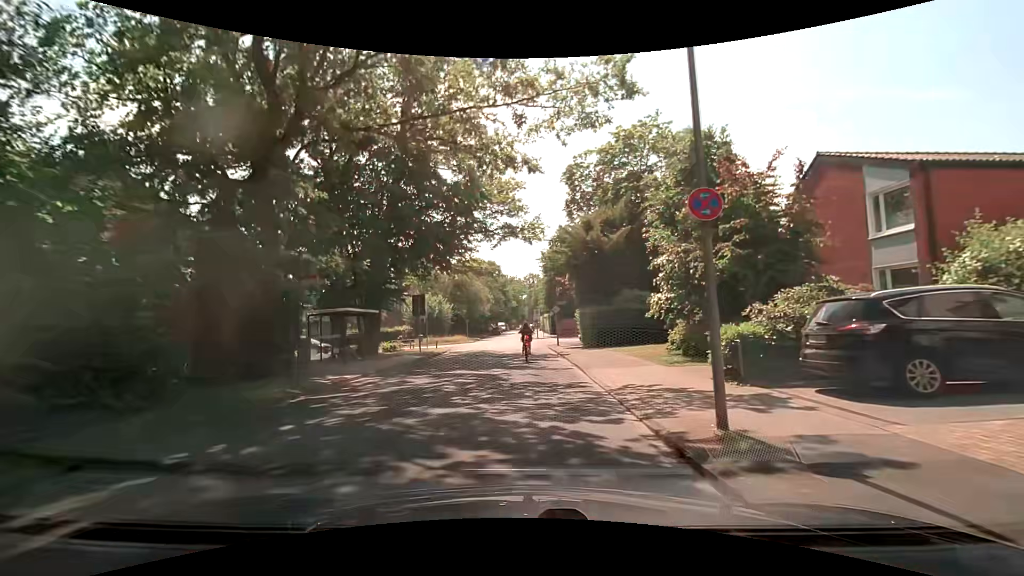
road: residential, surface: asphalt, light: Day
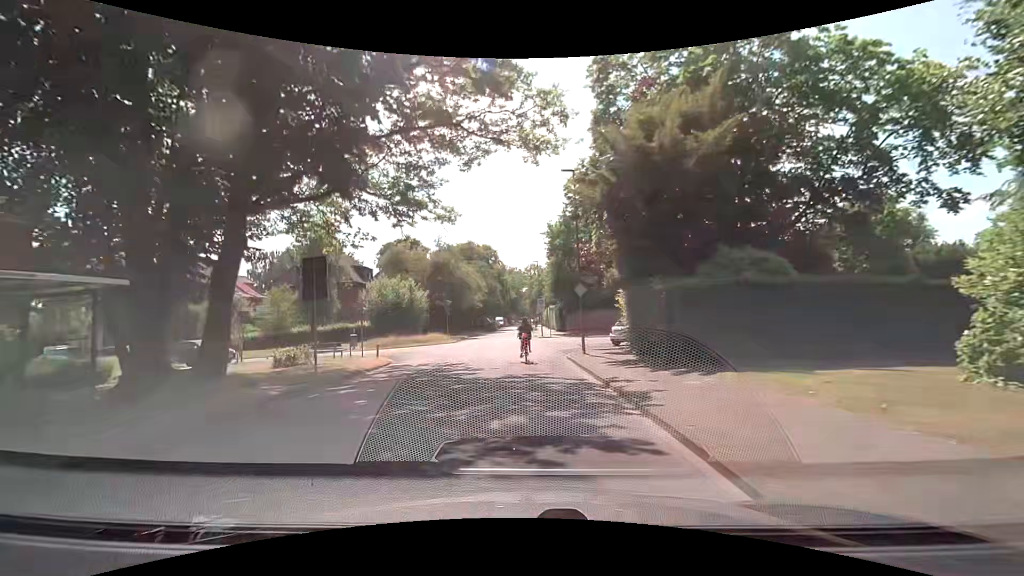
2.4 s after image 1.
(+0.2, +15.4) m; -1°
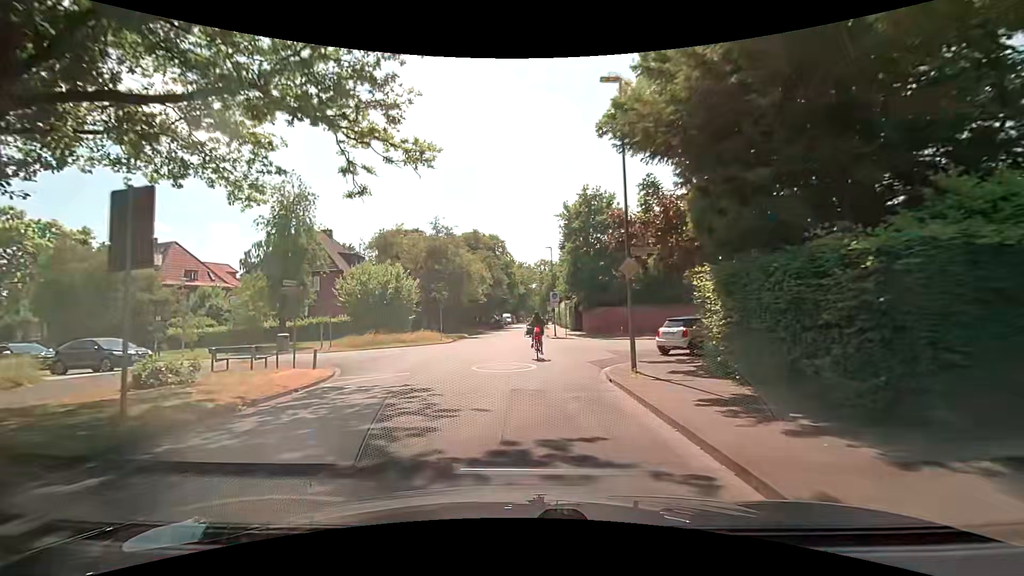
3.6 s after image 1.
(0.0, +7.7) m; -1°
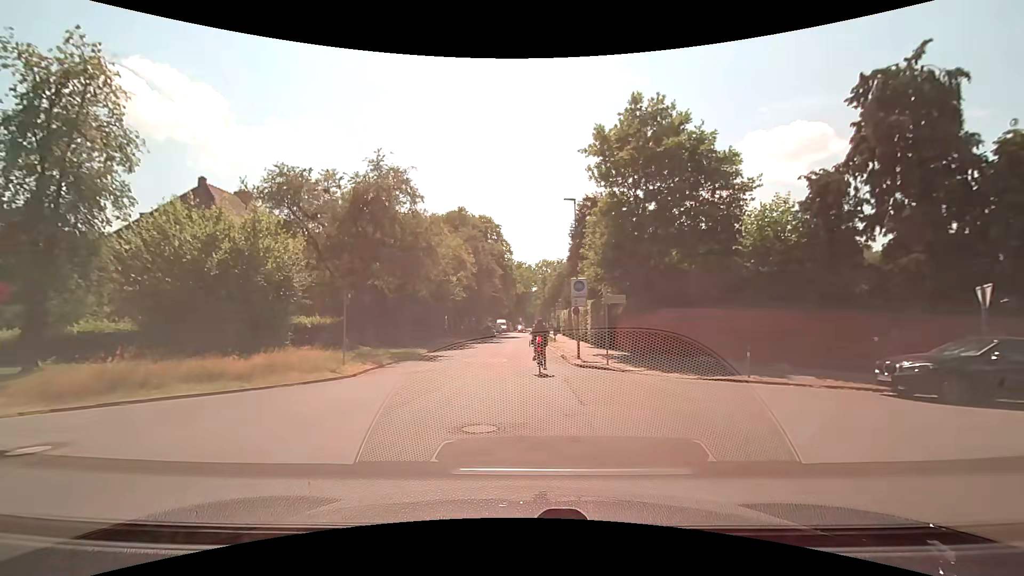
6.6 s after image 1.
(+0.4, +18.9) m; +1°
(0, +10) (0, +20) (+1, +30) (+1, +40) (+1, +50) (+1, +60) (+1, +70) (+1, +80) (+1, +90) (+1, +100) m
